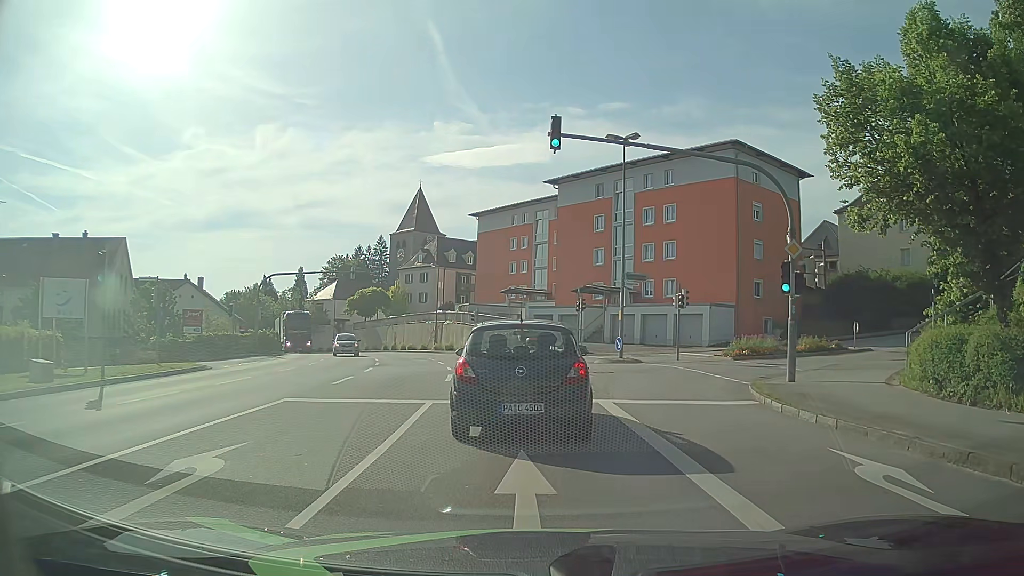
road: tertiary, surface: asphalt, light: Day
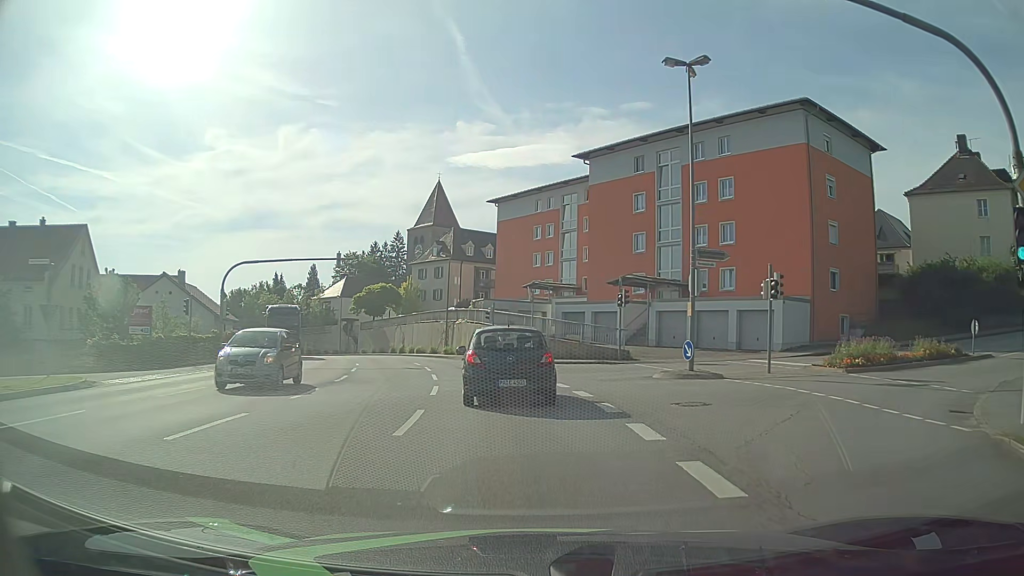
(-0.3, +9.7) m; -3°
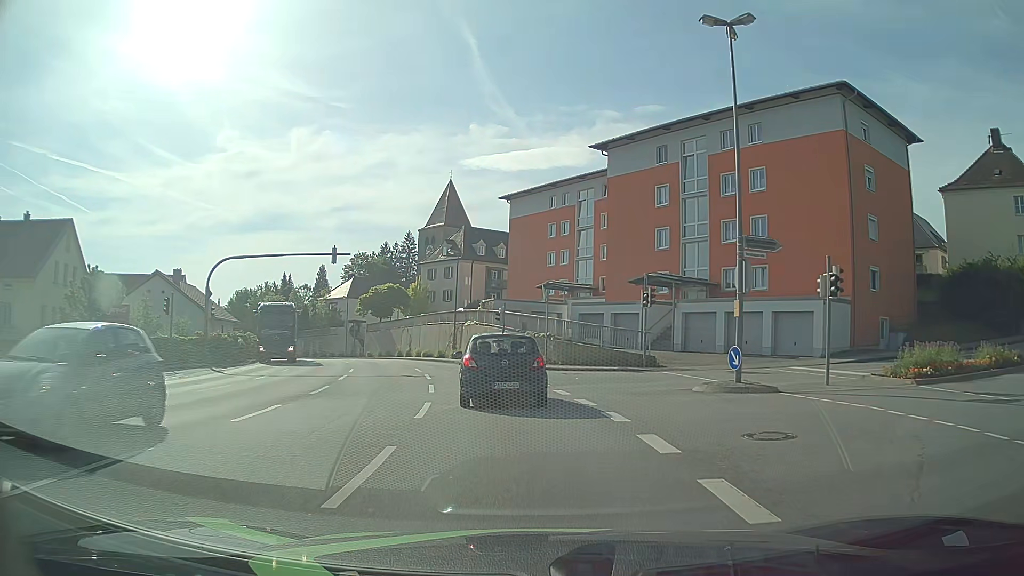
(0.0, +3.6) m; 0°
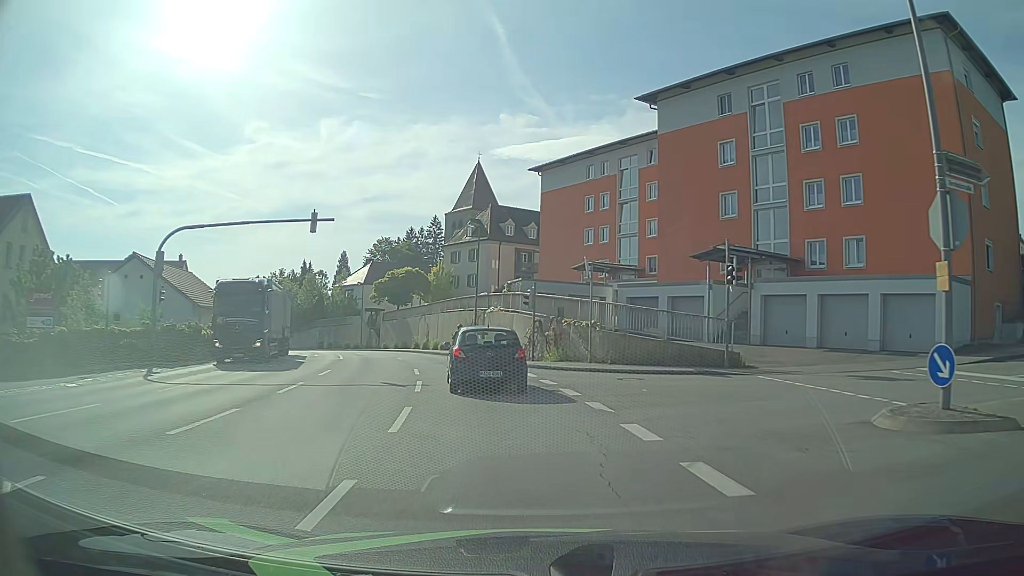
(-0.3, +8.4) m; -4°
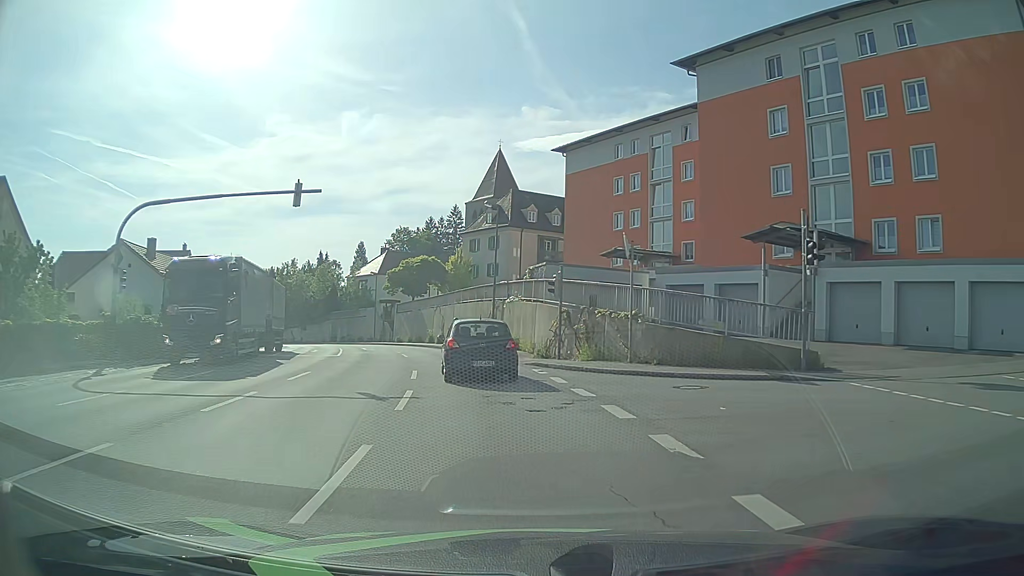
(-0.1, +4.7) m; -1°
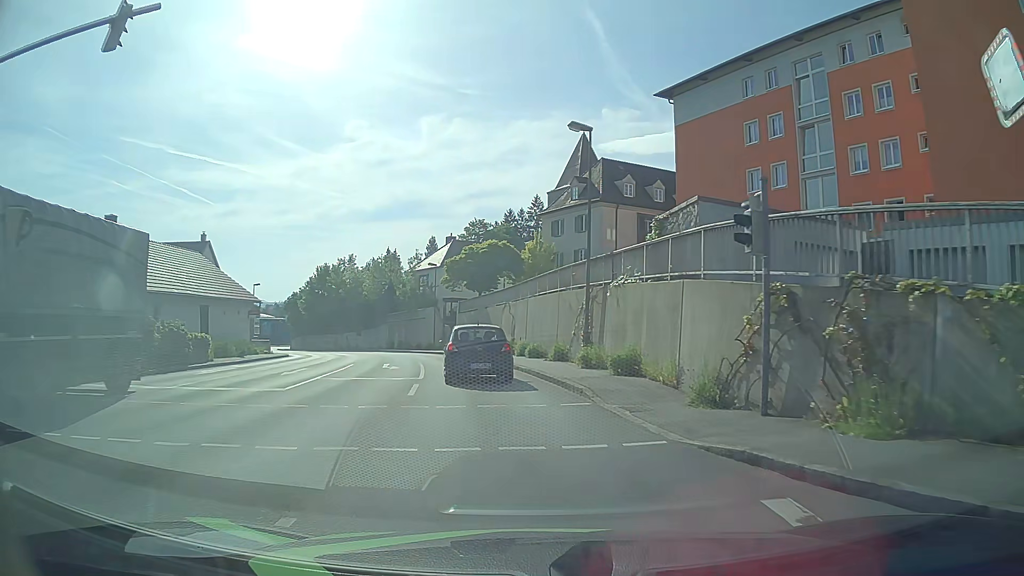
(-1.0, +15.2) m; -7°
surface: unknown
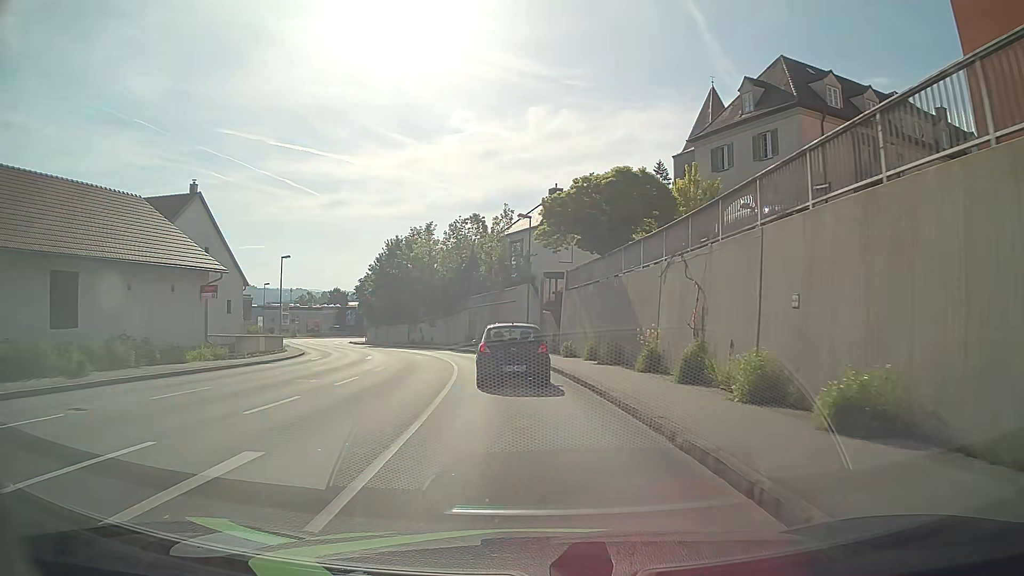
(-2.2, +22.7) m; -10°
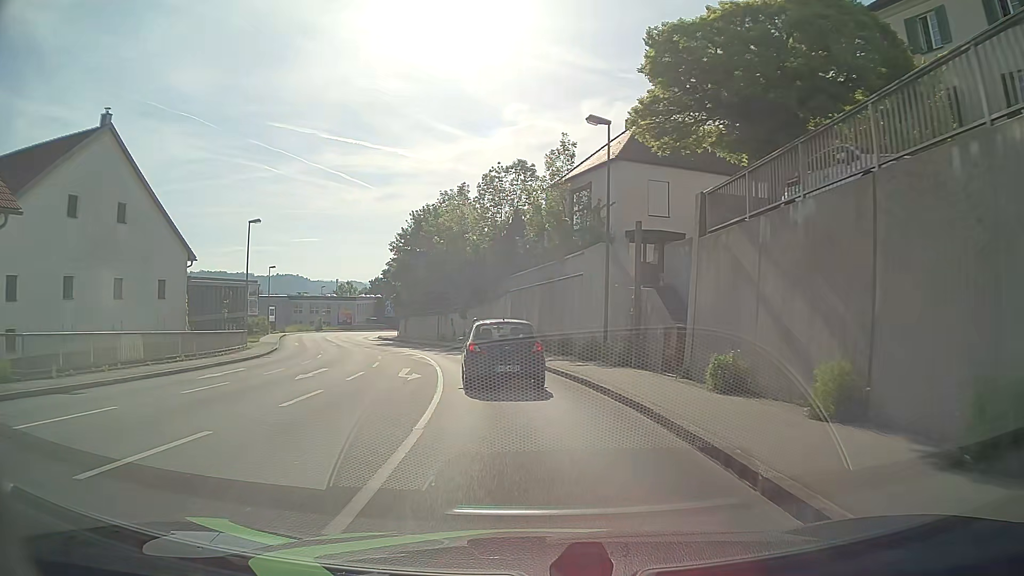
(-0.6, +17.5) m; -5°
(0, +10) (-1, +20) (-3, +30) (-6, +39) (-9, +49) (-12, +58) (-15, +68) (-18, +77) (-21, +87) (-23, +97) m
